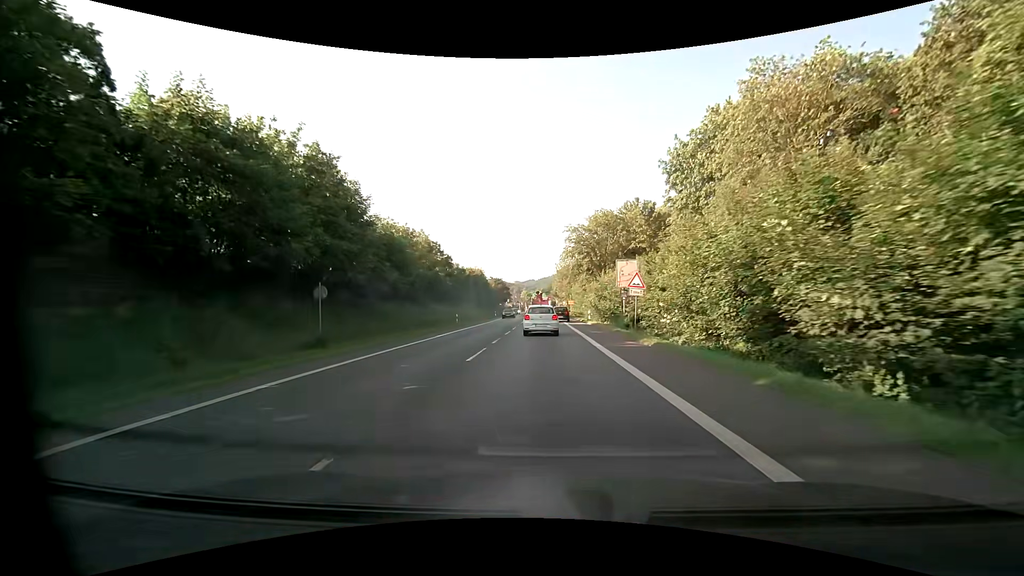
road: primary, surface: asphalt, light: Day
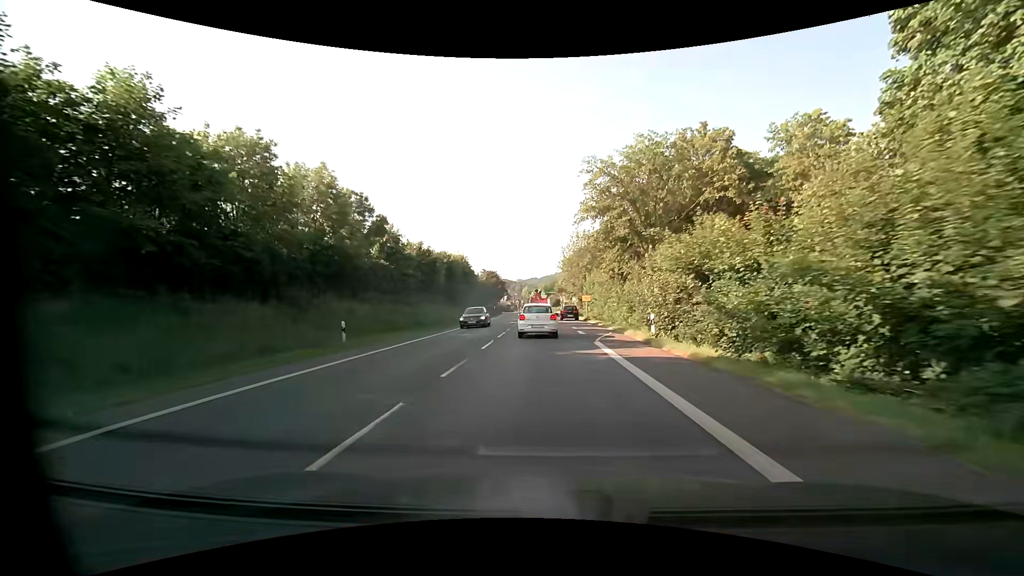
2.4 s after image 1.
(-0.1, +27.4) m; 0°
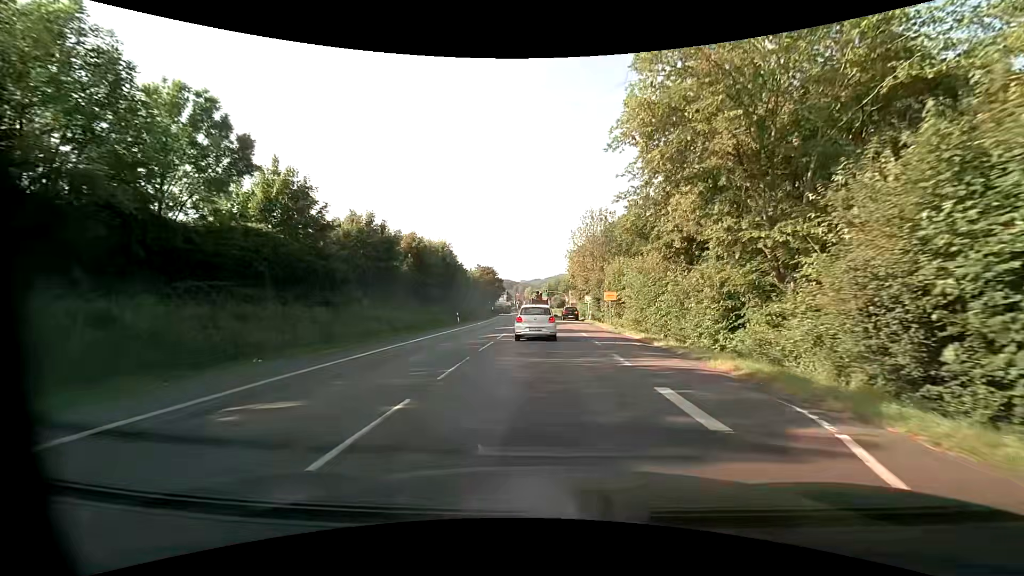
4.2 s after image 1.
(-0.1, +18.4) m; -1°
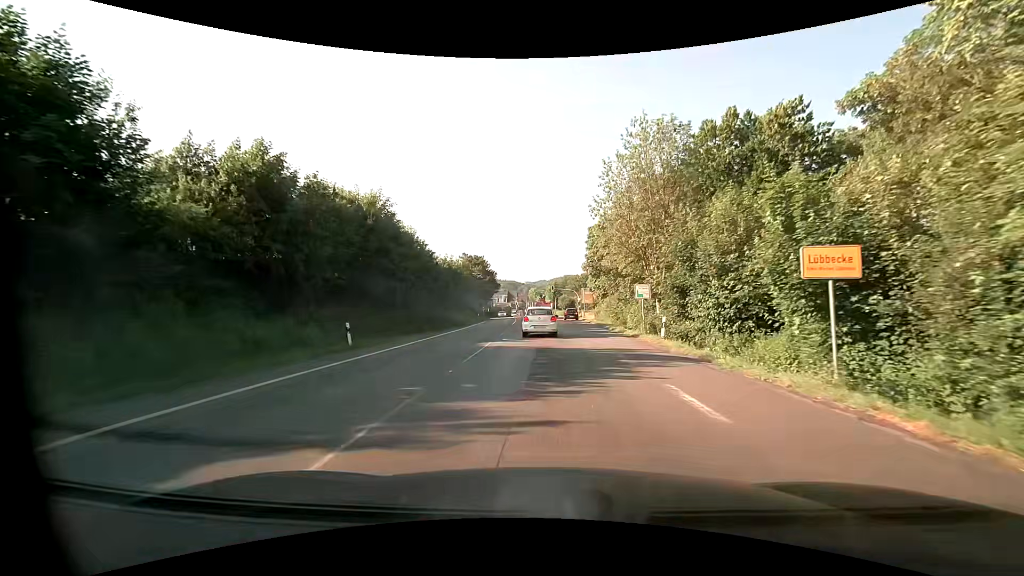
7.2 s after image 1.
(+0.1, +29.6) m; 0°
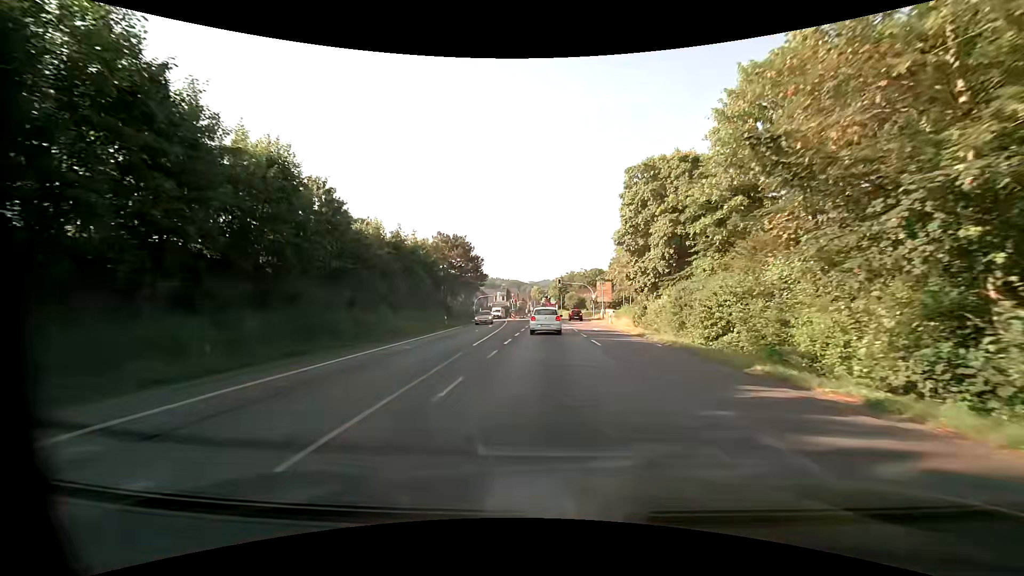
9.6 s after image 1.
(0.0, +26.5) m; 0°
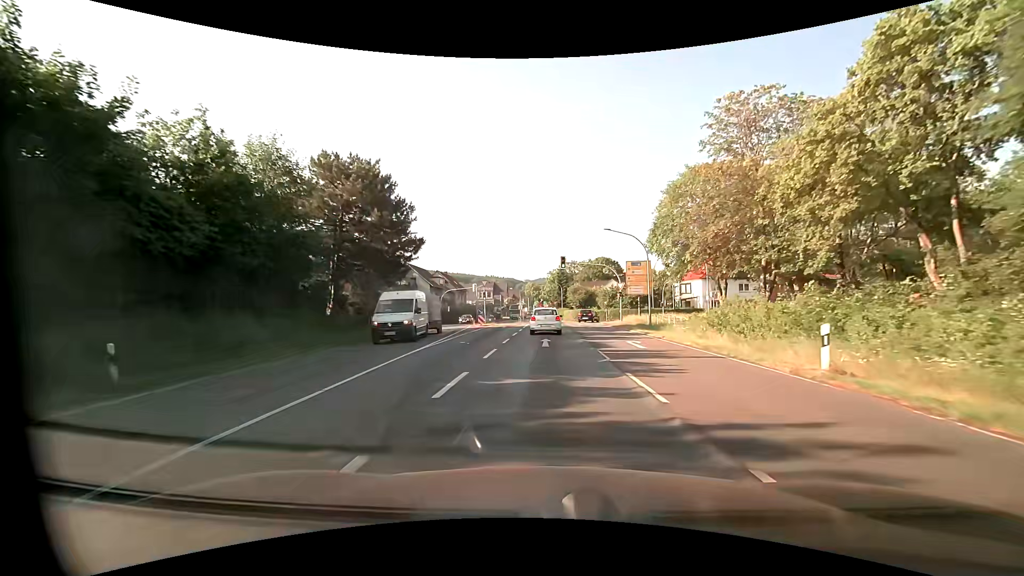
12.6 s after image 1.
(-0.1, +35.8) m; 0°
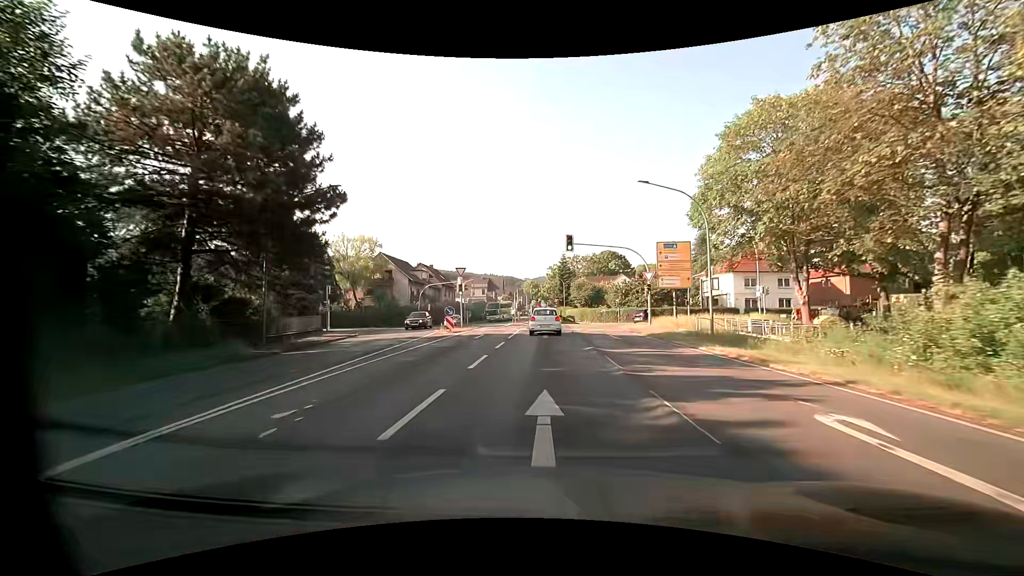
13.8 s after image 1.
(0.0, +14.4) m; 0°
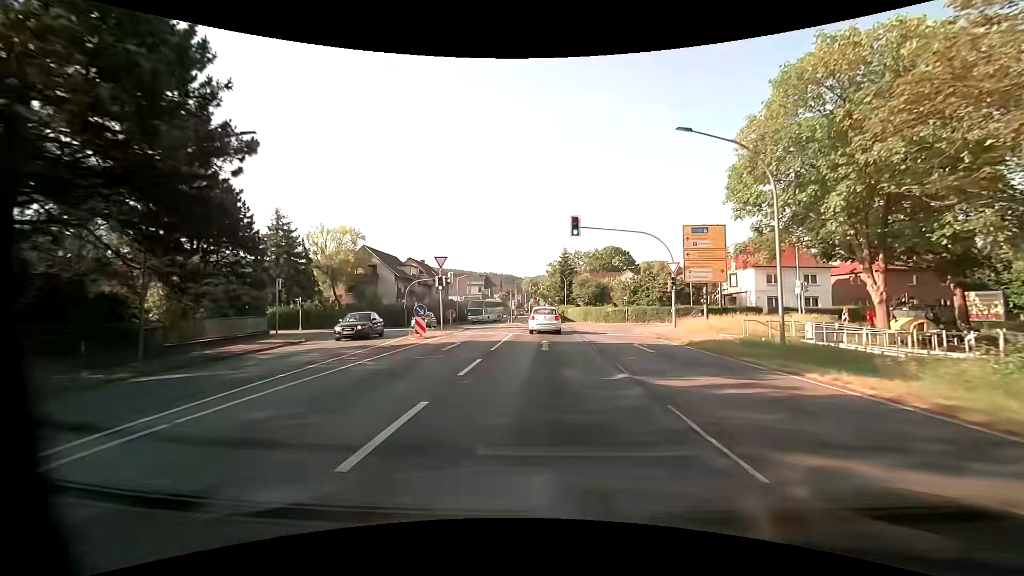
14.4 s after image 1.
(0.0, +7.2) m; 0°
(0, +10) (0, +20) (0, +30) (0, +40) (0, +50) (-1, +60) (-1, +70) (-1, +80) (-2, +90) (-2, +100) m
